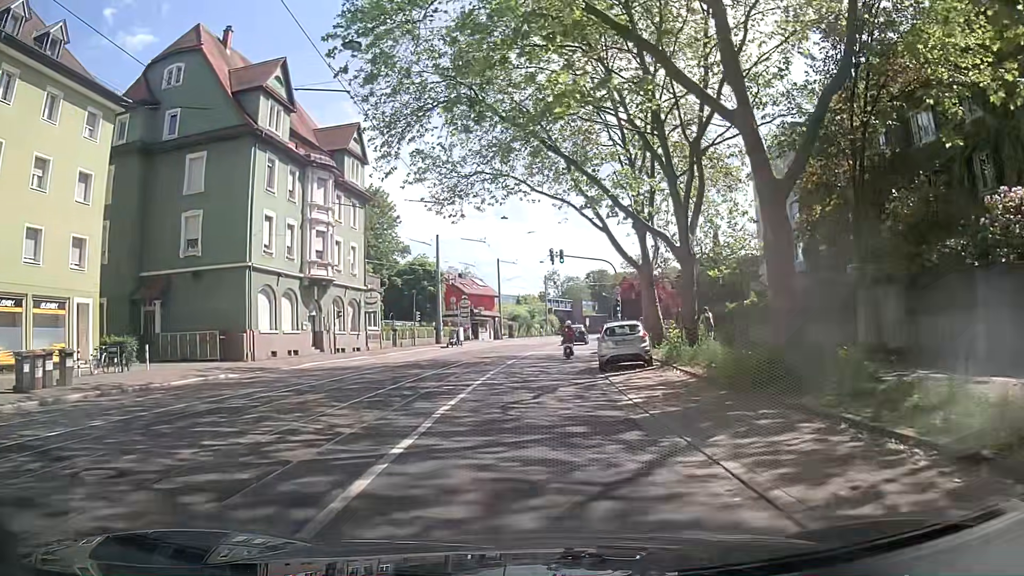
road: primary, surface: asphalt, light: Day
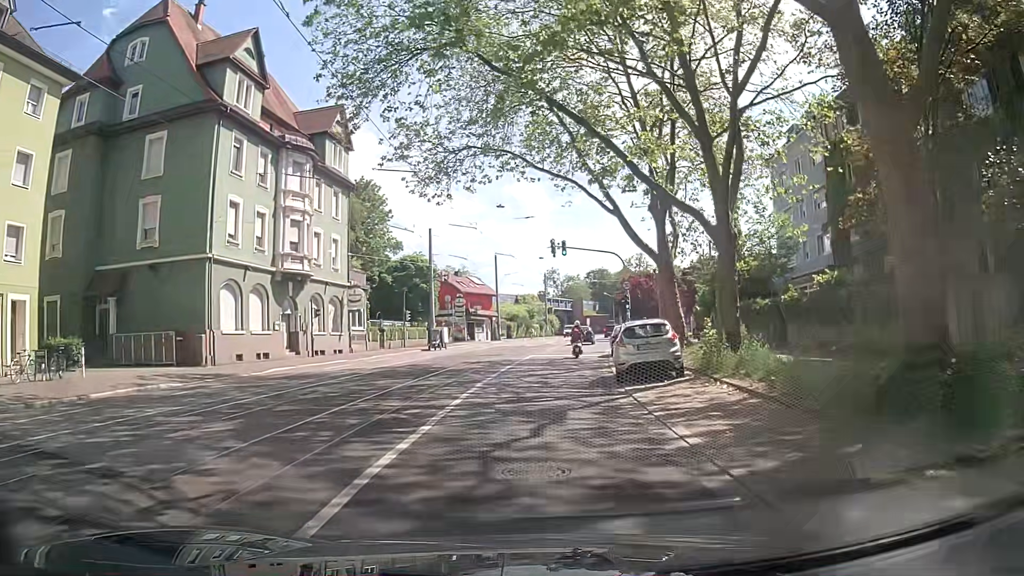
(-0.1, +4.5) m; -1°
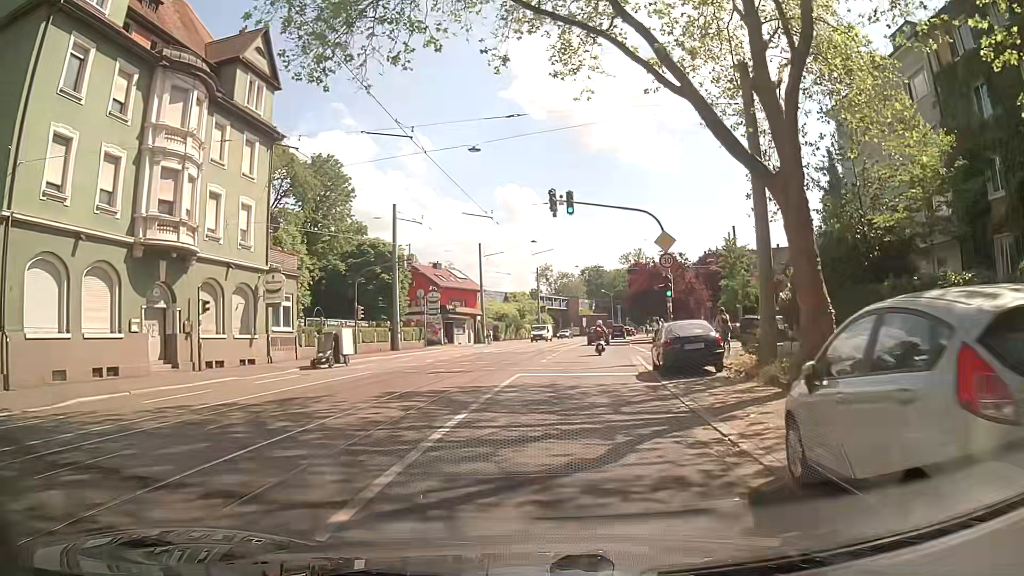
(+0.1, +13.7) m; +1°
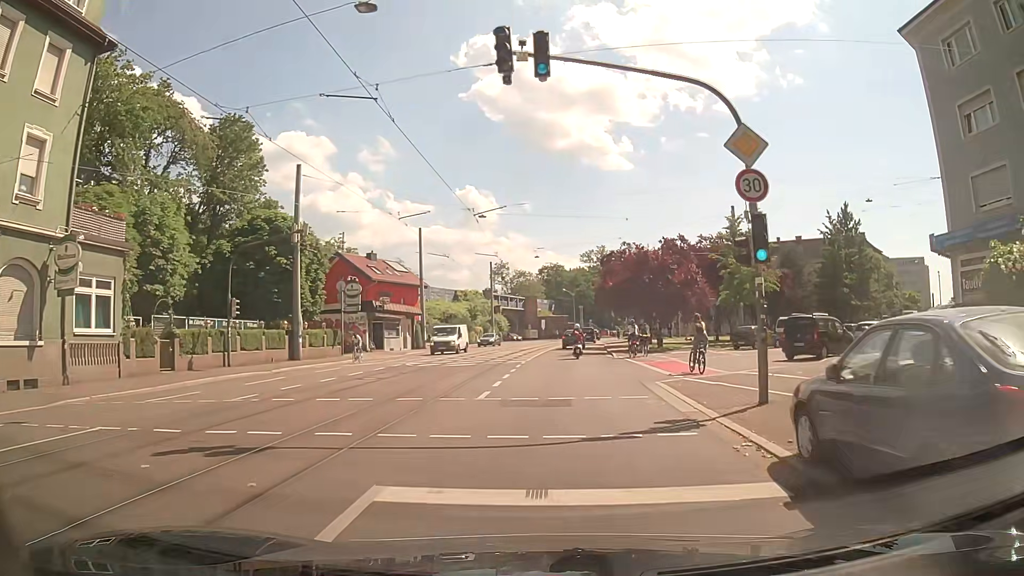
(+0.3, +13.8) m; +1°
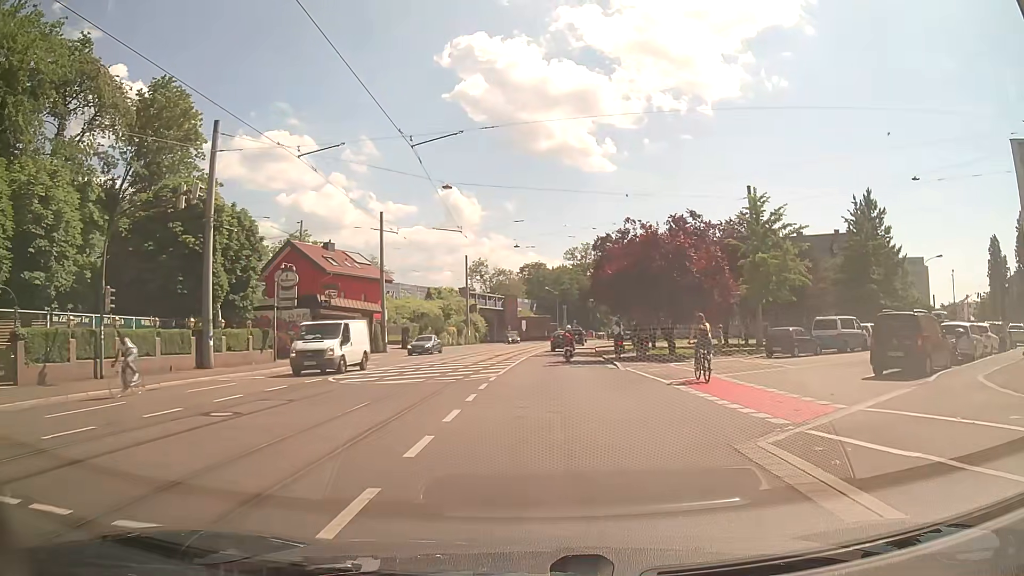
(+0.3, +9.2) m; +5°
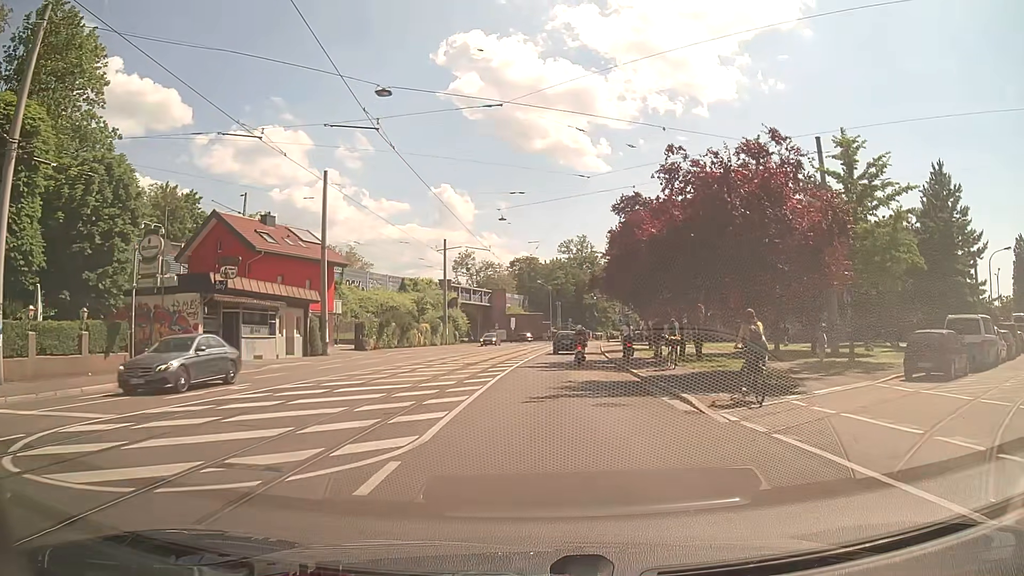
(-0.1, +13.8) m; -1°
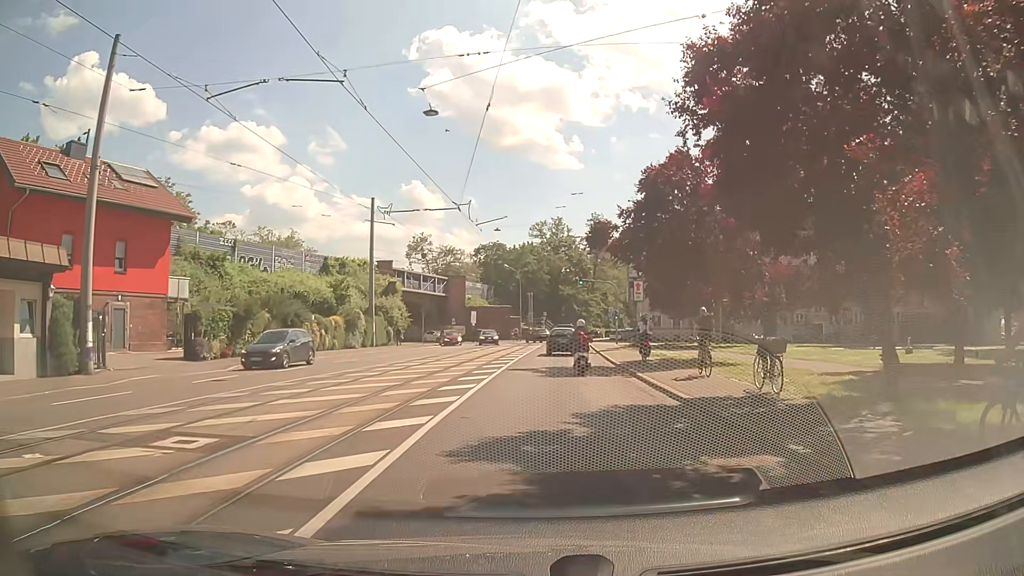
(+0.6, +21.9) m; +3°
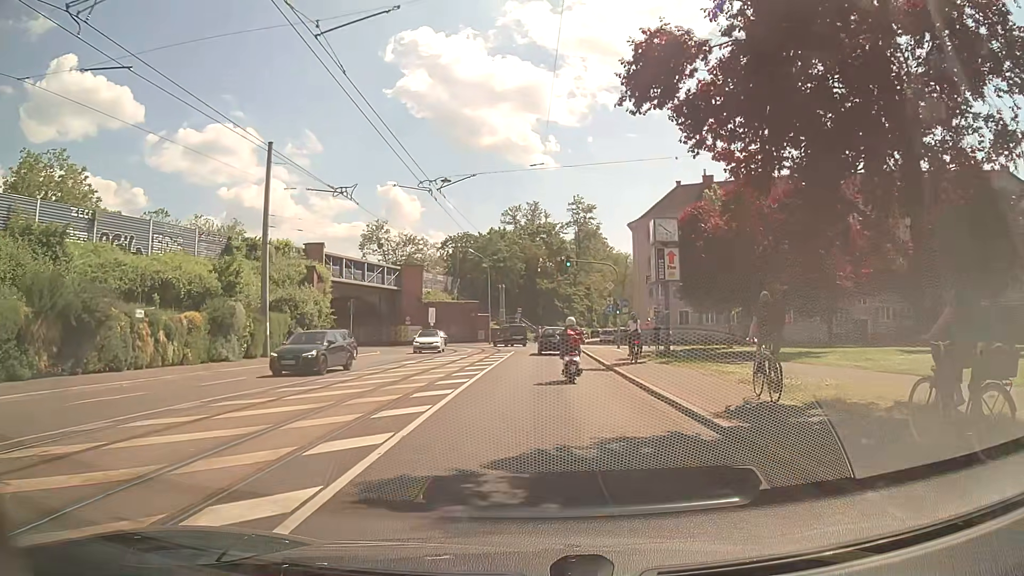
(+0.4, +17.2) m; +1°
(0, +10) (0, +20) (+1, +30) (+1, +40) (+1, +50) (-1, +59) (-8, +67) (-16, +73) (-24, +78) (-31, +85) m
